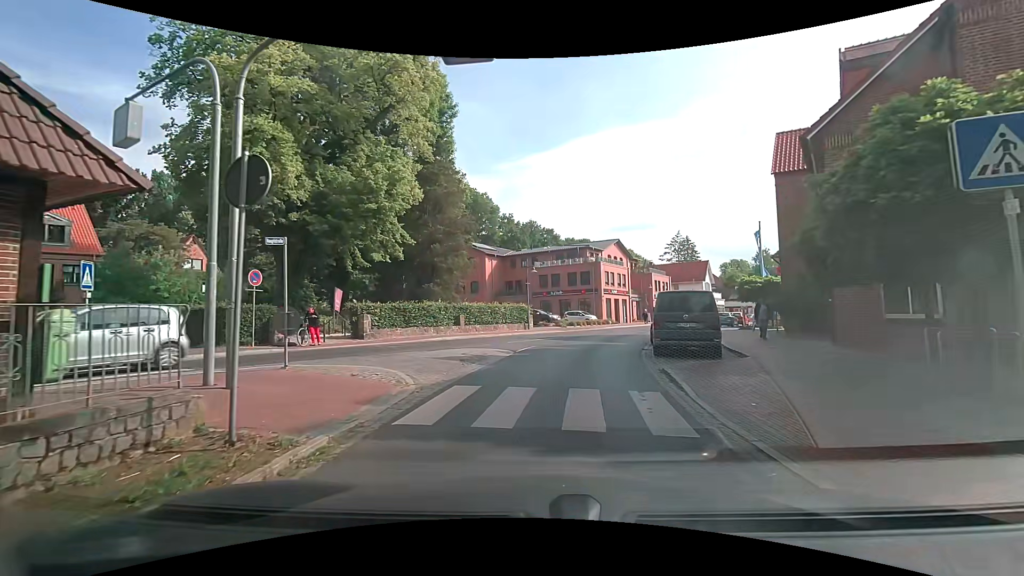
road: secondary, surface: asphalt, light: Day
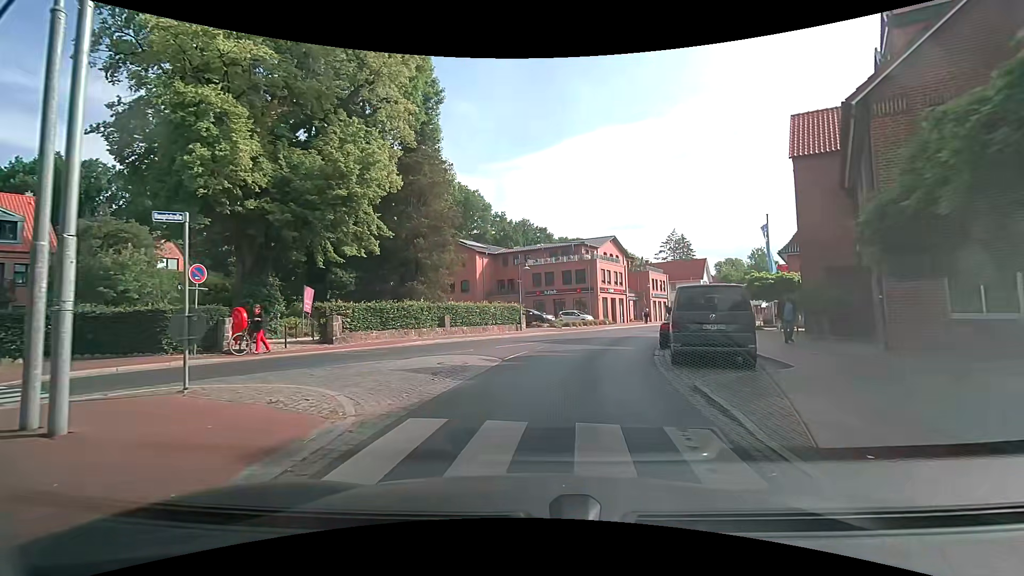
(+0.1, +2.8) m; +1°
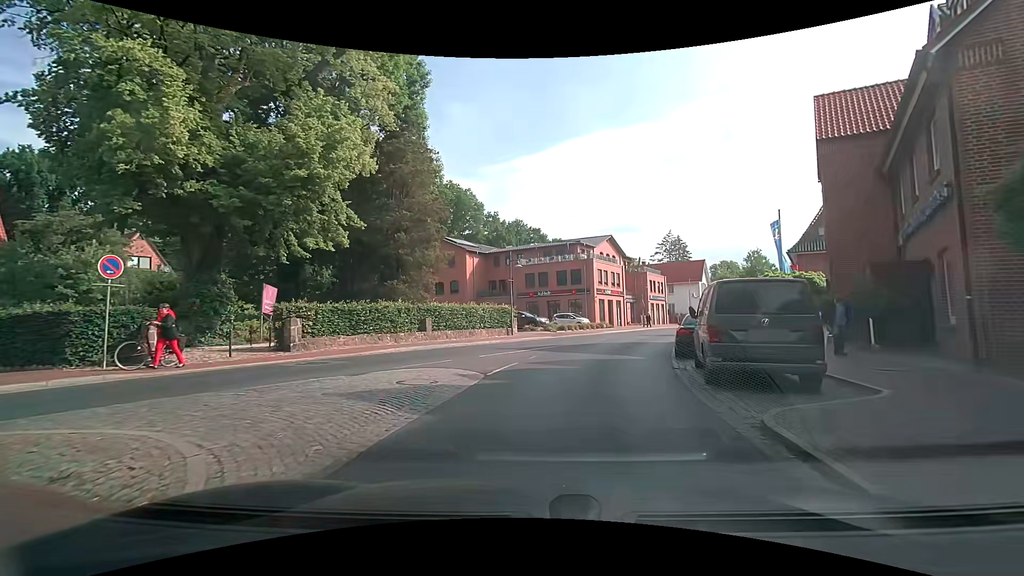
(0.0, +3.1) m; +2°
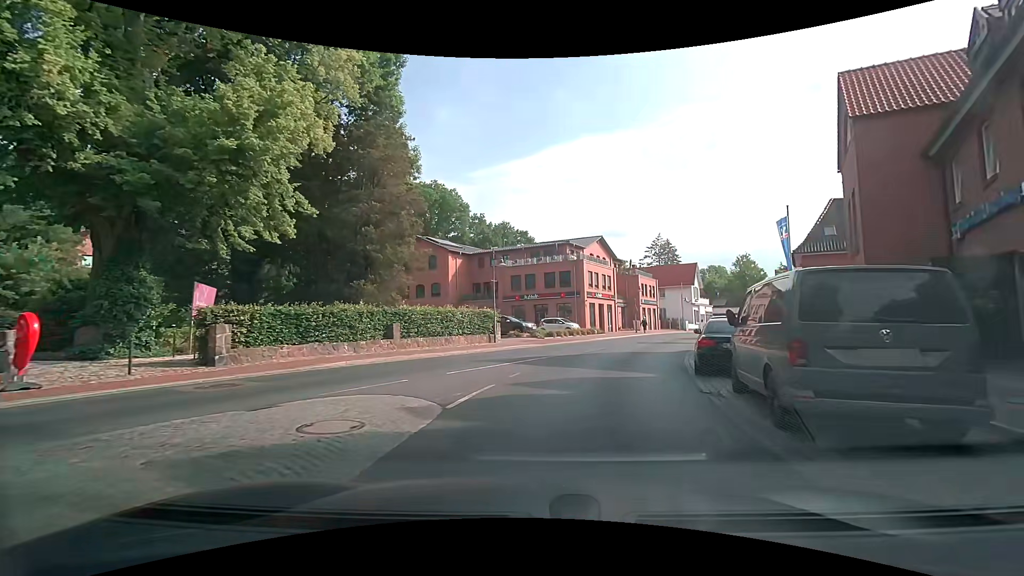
(0.0, +3.4) m; 0°
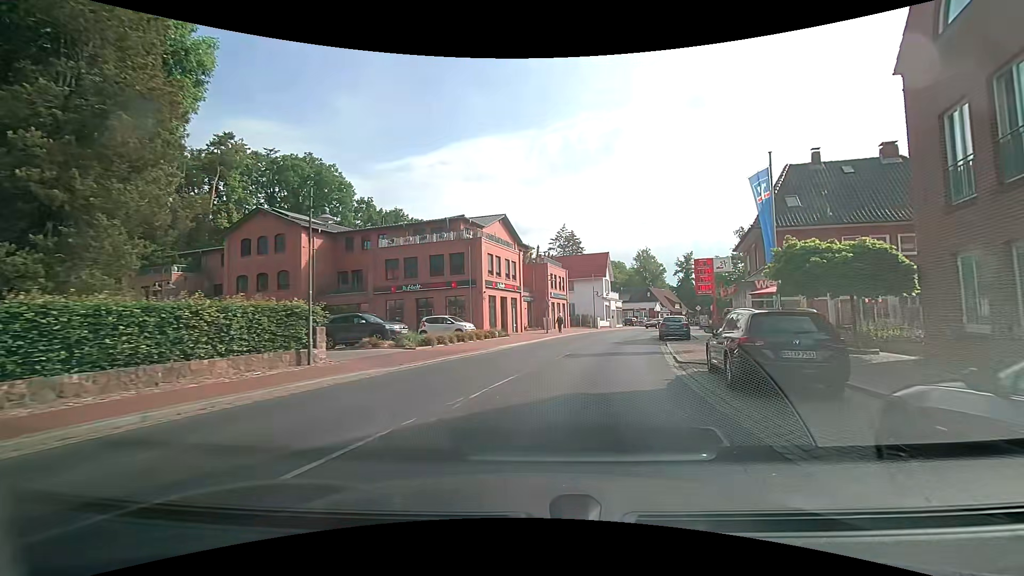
(+1.3, +12.2) m; +12°
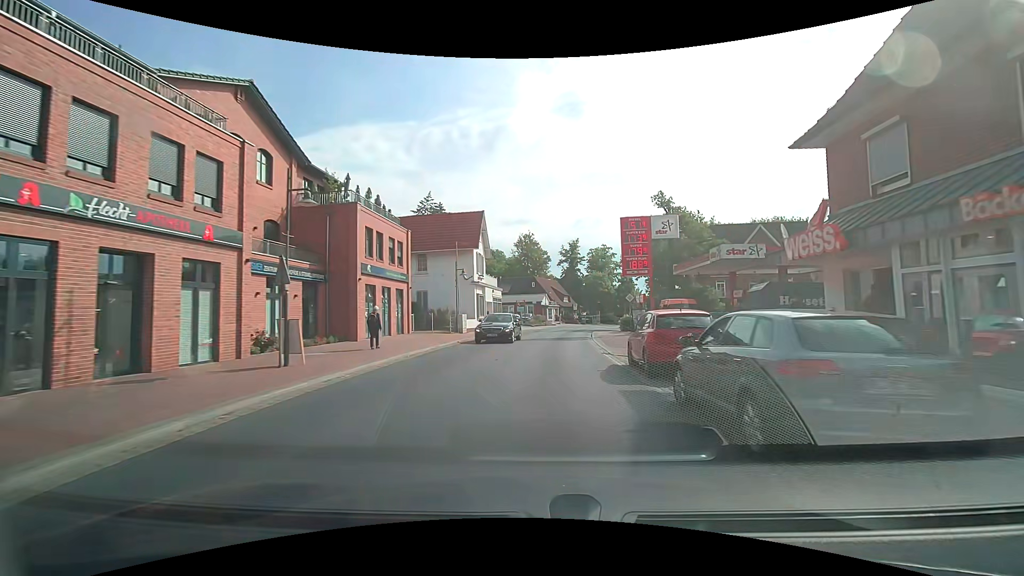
(+3.9, +26.0) m; +14°
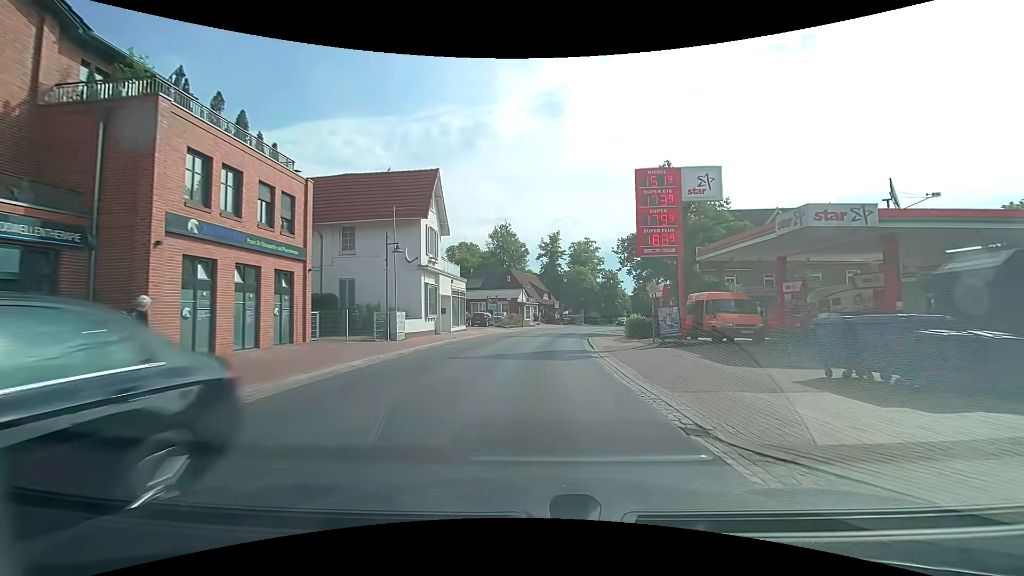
(+0.3, +11.9) m; +3°
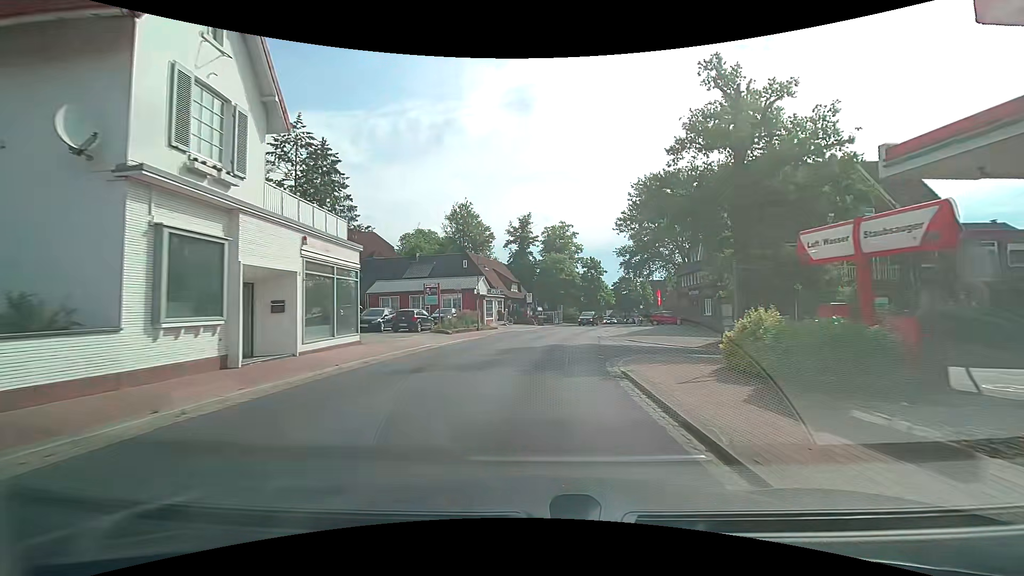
(+0.5, +19.0) m; +3°
(0, +10) (+1, +20) (+2, +30) (+4, +40) (+6, +50) (+9, +59) (+11, +69) (+14, +78) (+16, +88) (+18, +98) m
